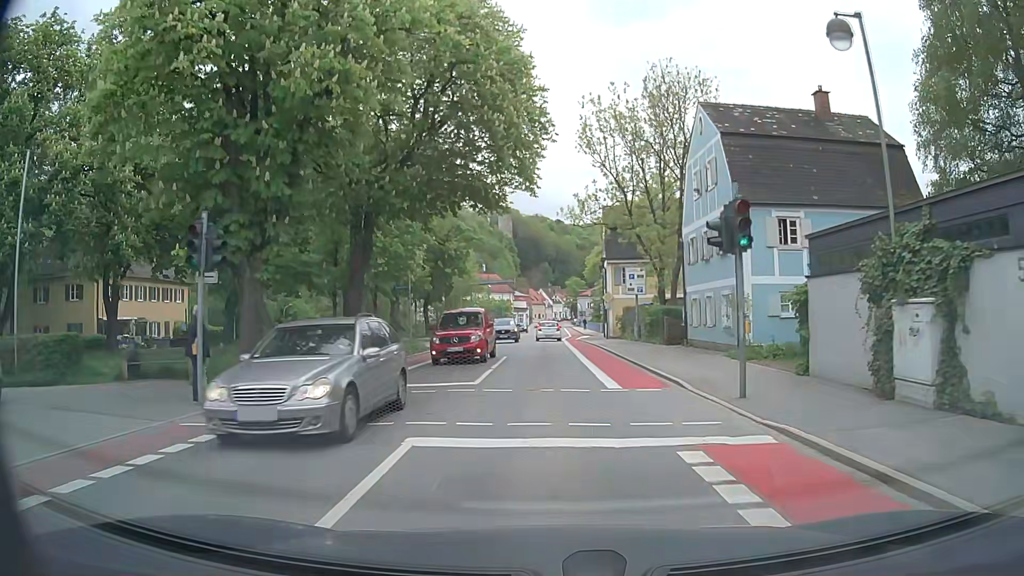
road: tertiary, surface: asphalt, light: Day
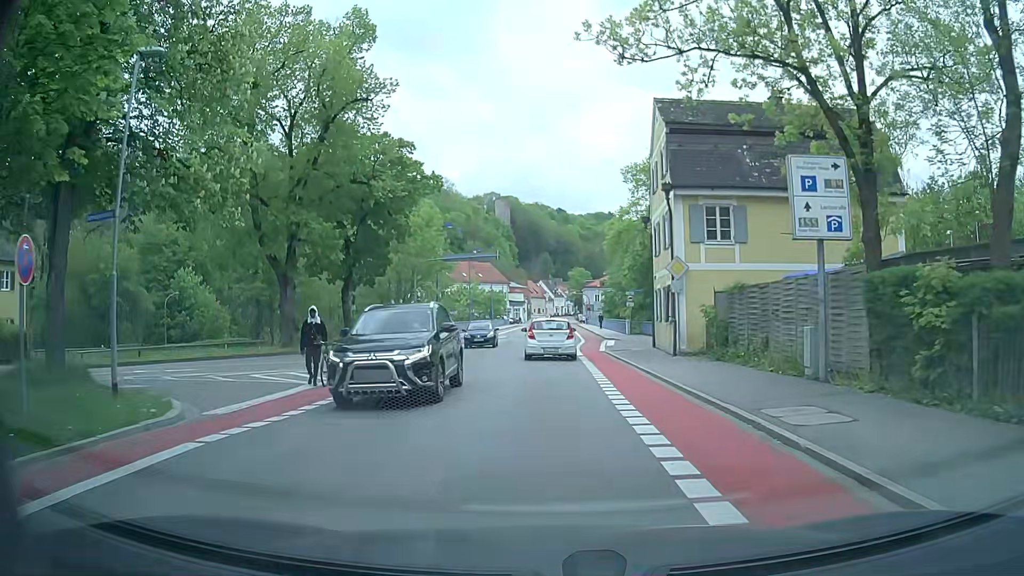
(+0.1, +25.6) m; -2°
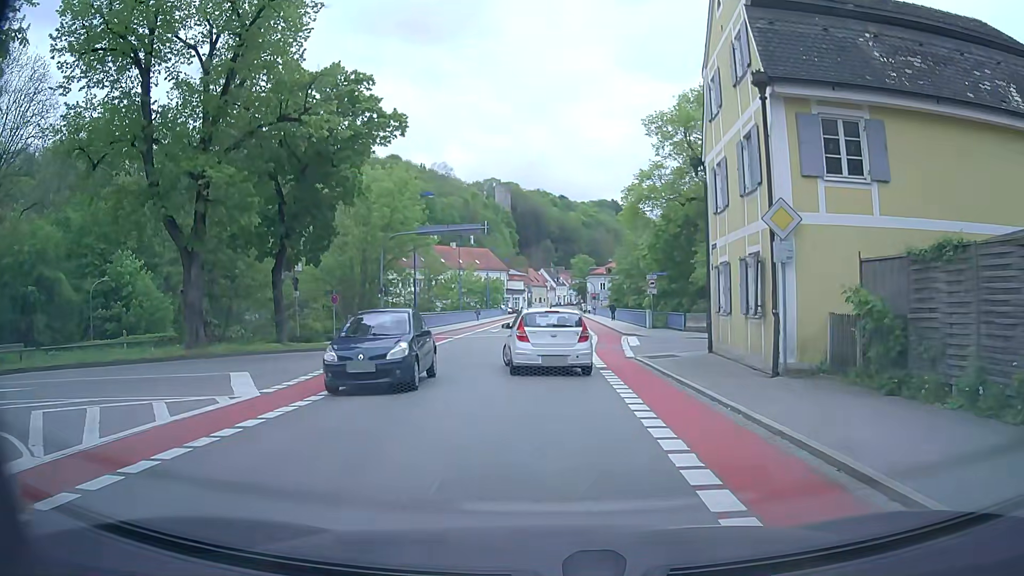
(+0.4, +10.1) m; +1°
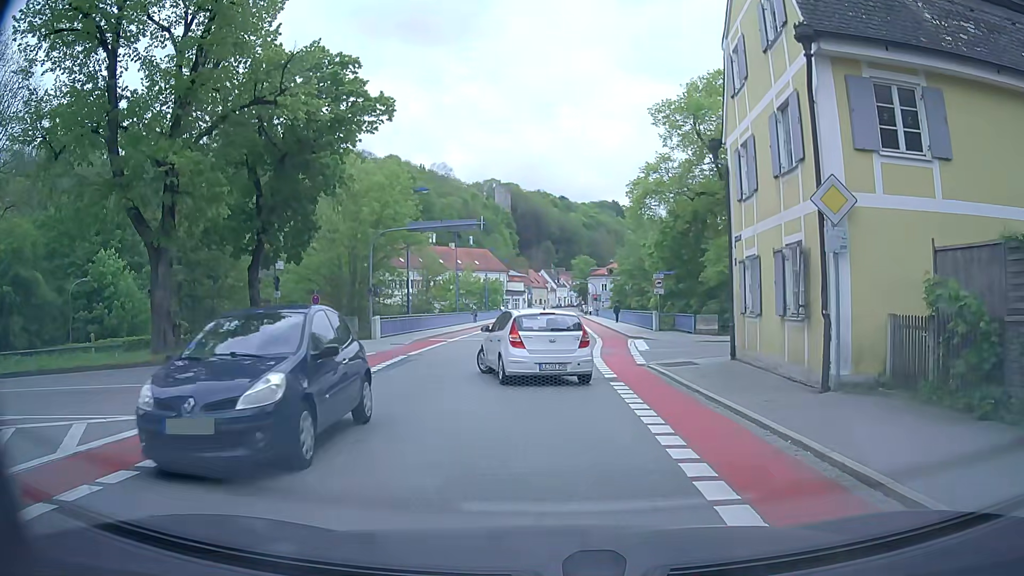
(+0.1, +2.4) m; 0°
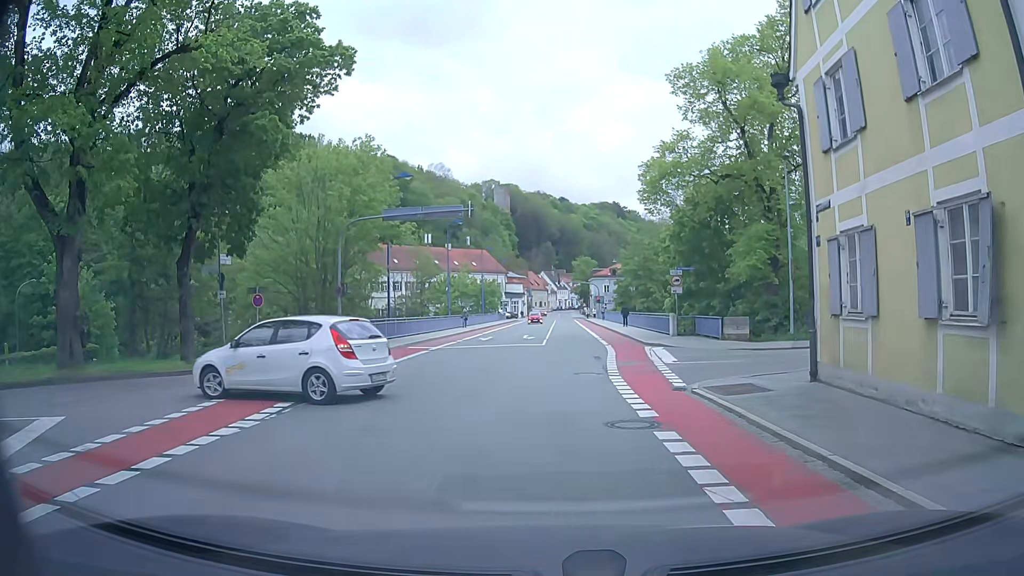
(+0.1, +5.5) m; 0°
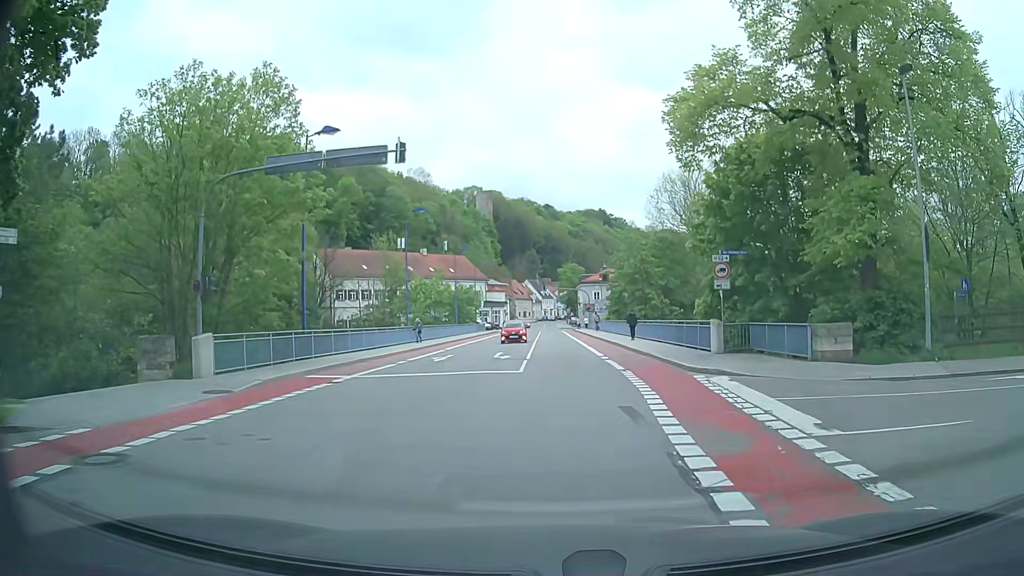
(+0.4, +12.3) m; +3°
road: residential
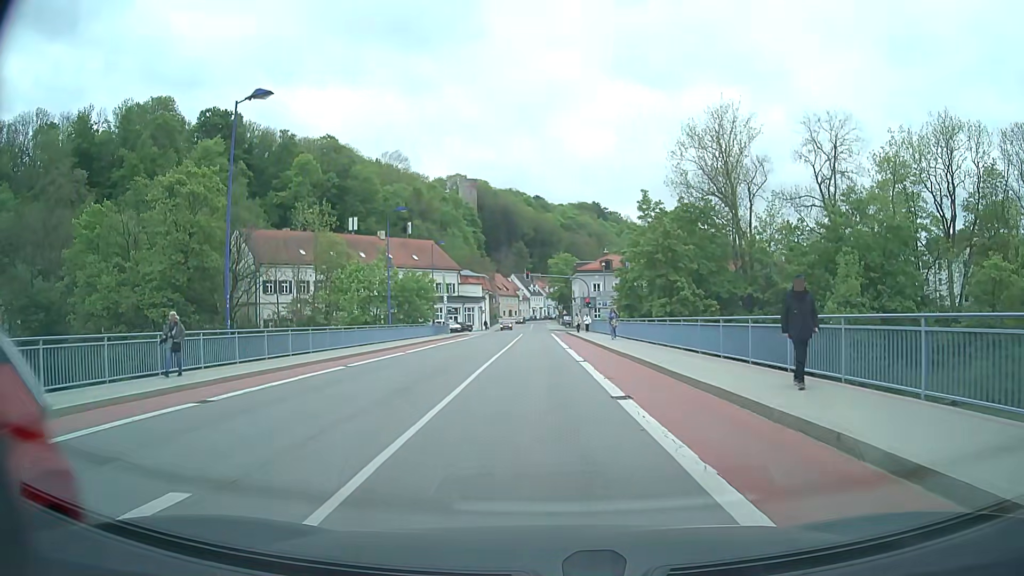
(+0.2, +26.0) m; 0°
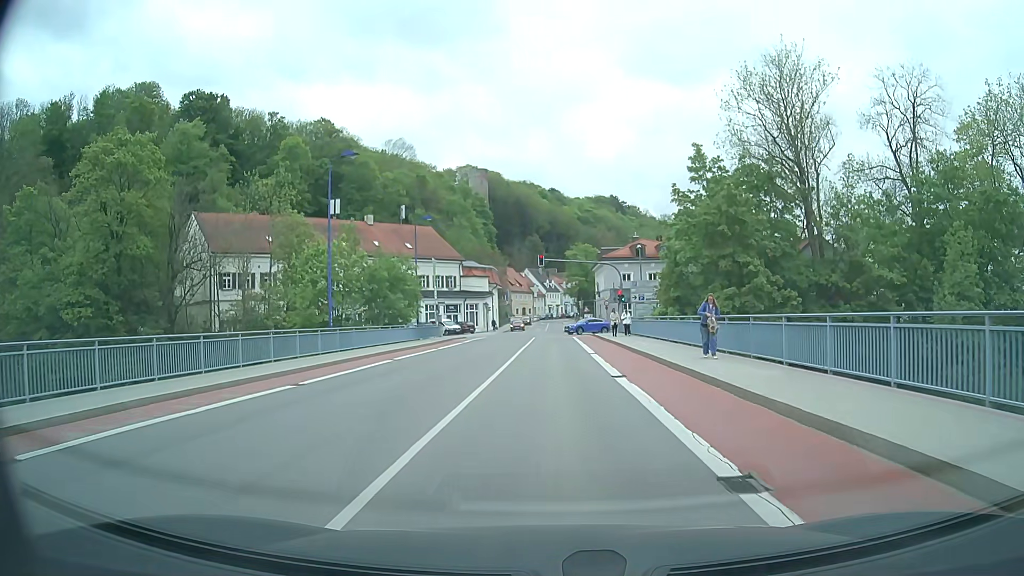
(-0.4, +16.7) m; -1°
(0, +10) (0, +20) (0, +30) (0, +40) (0, +50) (0, +60) (+1, +70) (+1, +80) (+1, +90) (+1, +100) m
